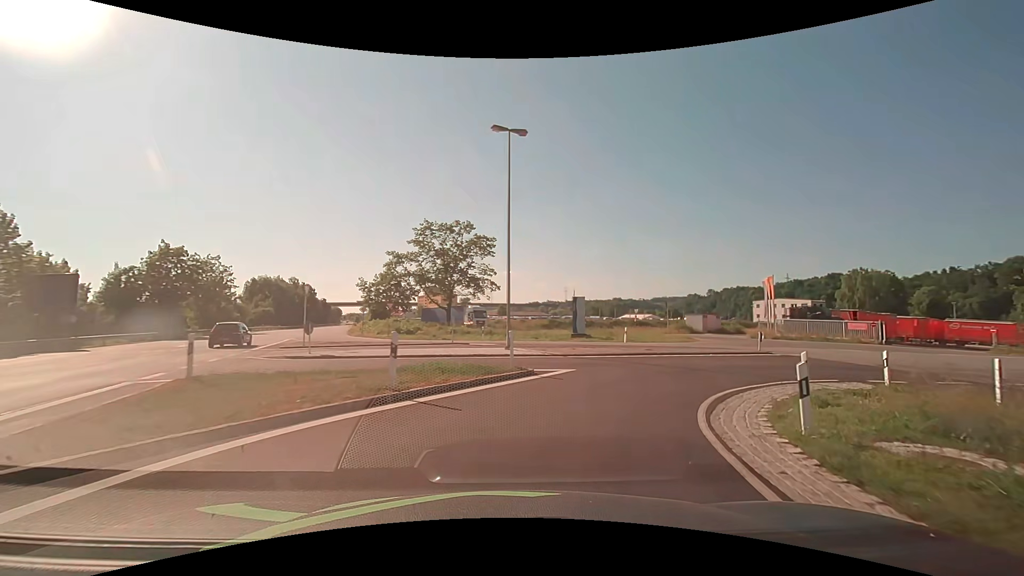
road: unclassified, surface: asphalt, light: Day
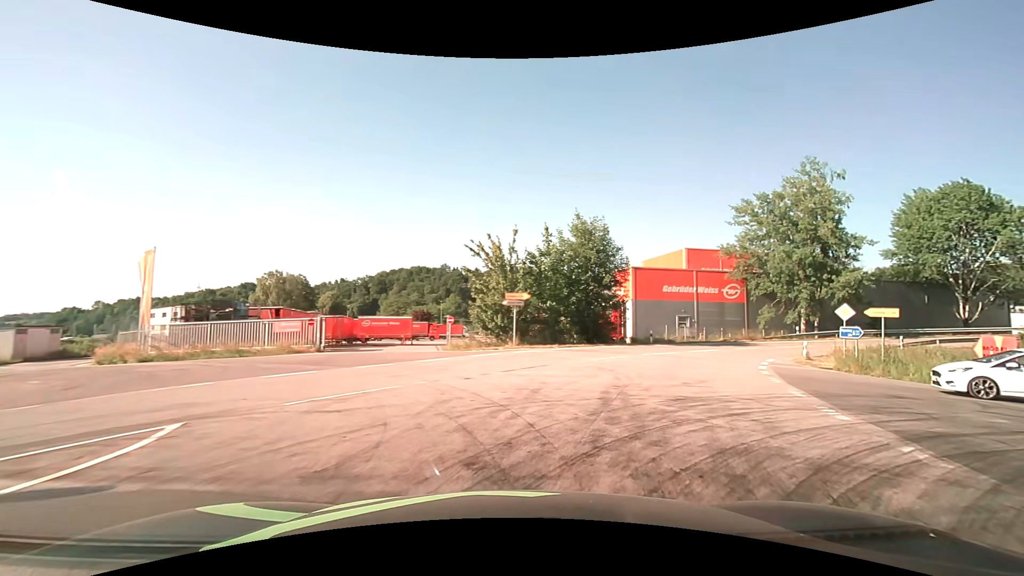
(+11.0, +20.7) m; +61°
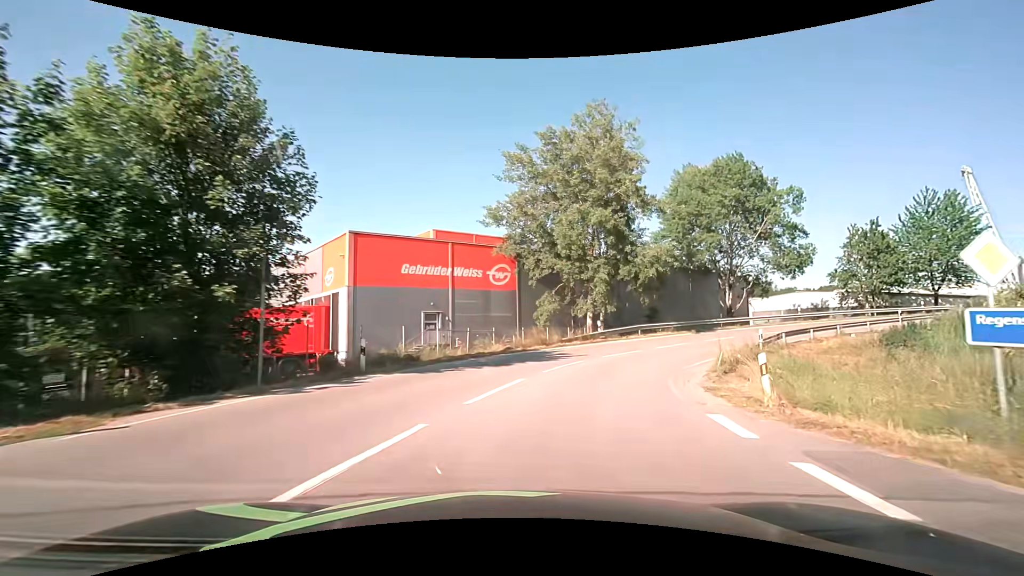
(+6.3, +21.3) m; +29°
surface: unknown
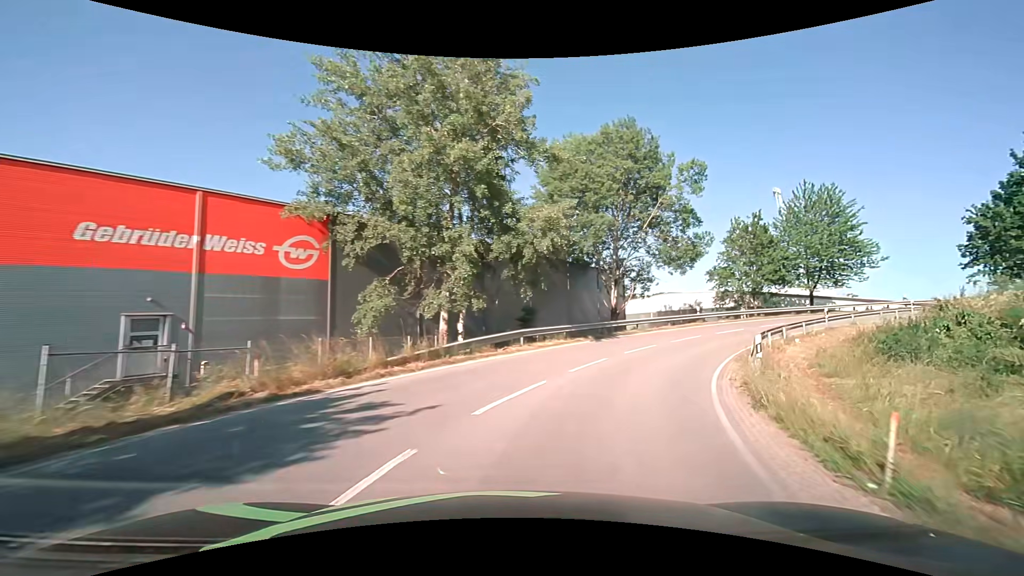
(+1.7, +13.0) m; +16°
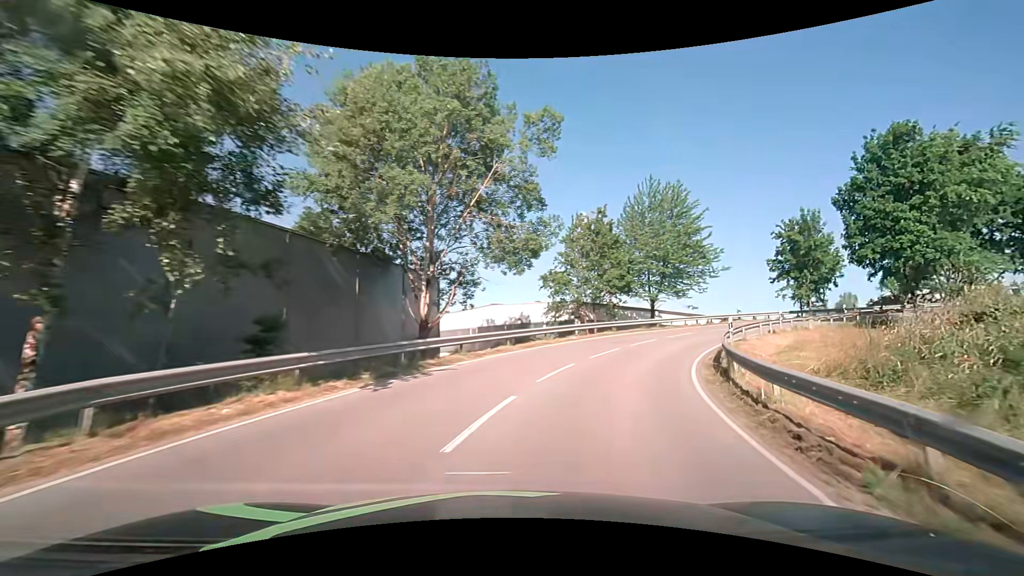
(+2.4, +13.4) m; +21°
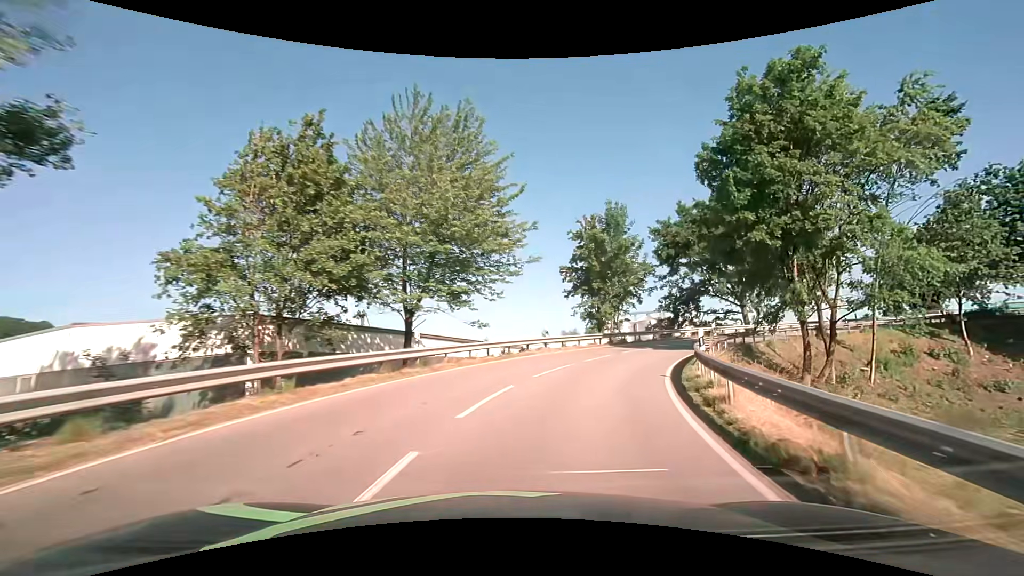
(+5.3, +20.5) m; +27°
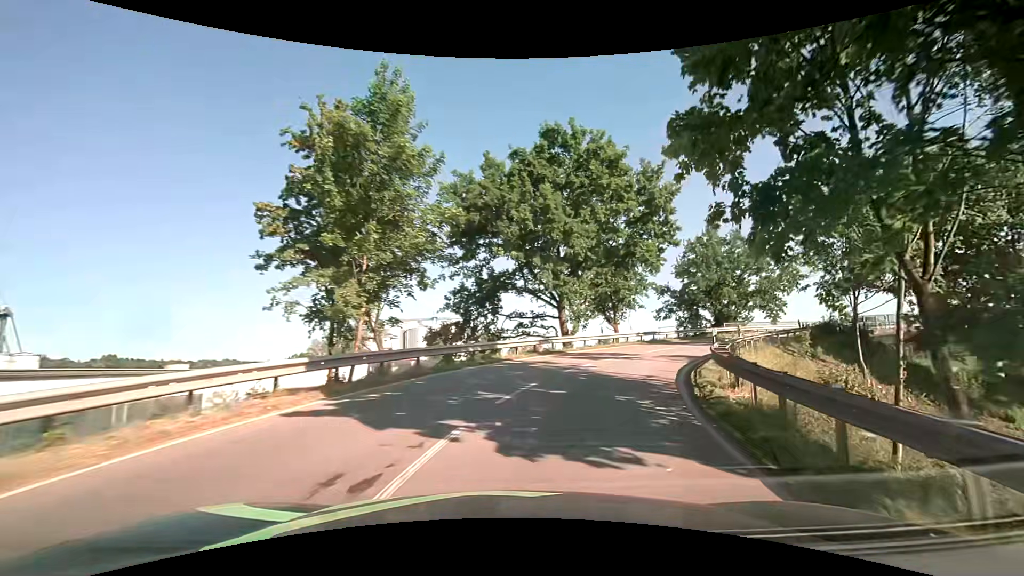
(+4.7, +21.6) m; +25°
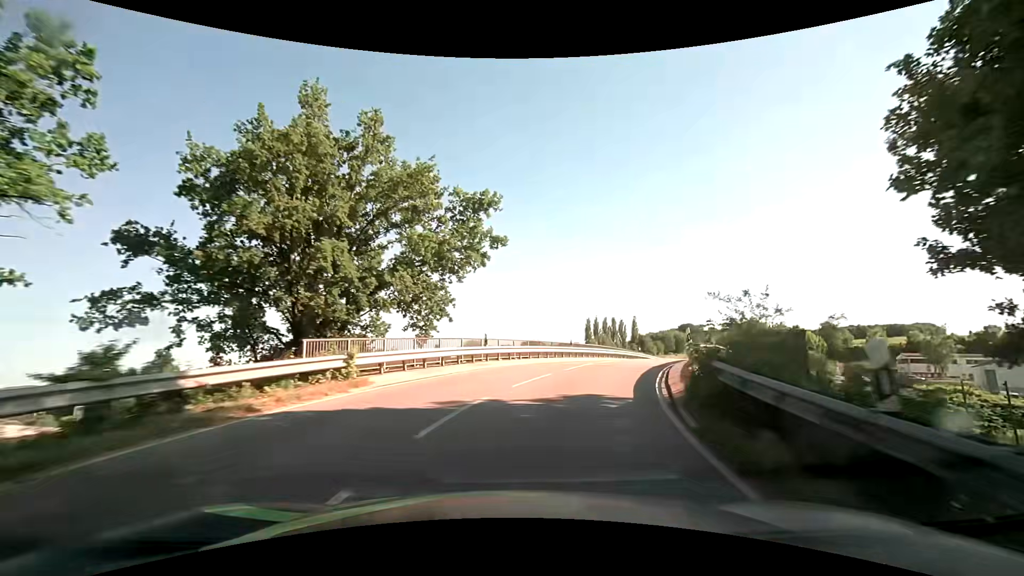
(+14.9, +33.7) m; +43°
(+1, +10) (+3, +20) (+8, +29) (+12, +38) (+17, +46) (+22, +55) (+27, +64) (+31, +73) (+36, +82) (+41, +90) m
